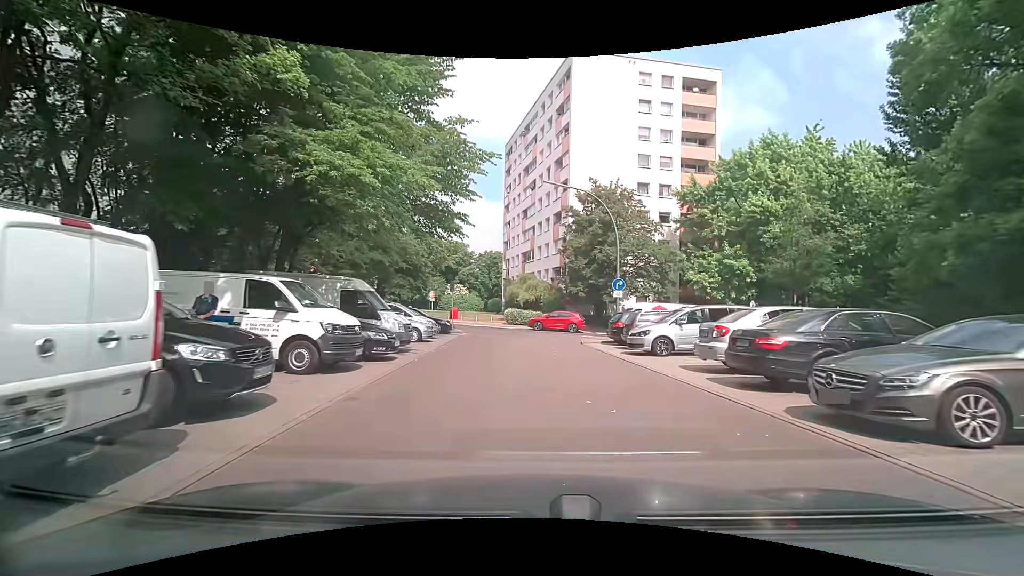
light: Day
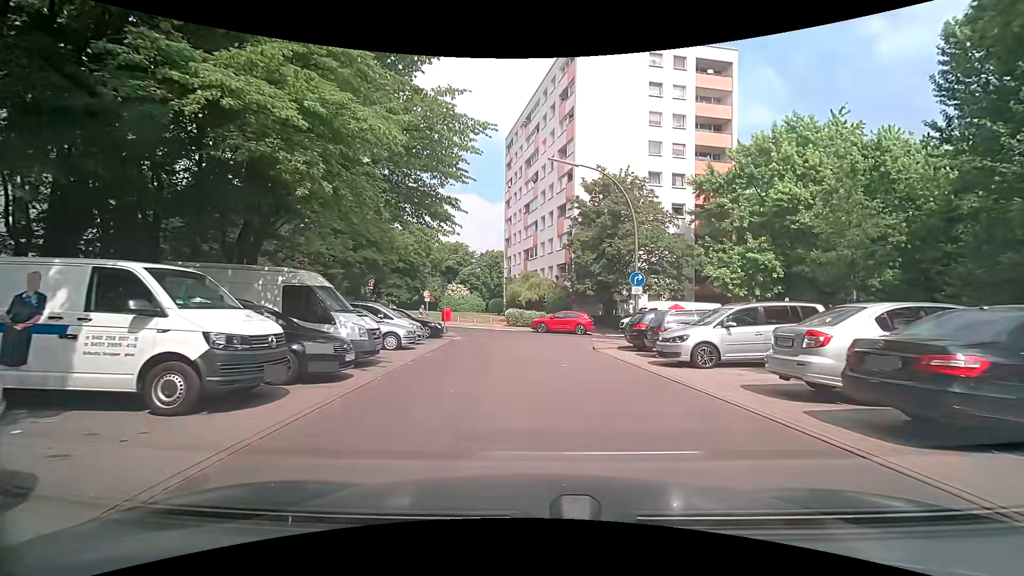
(0.0, +3.7) m; 0°
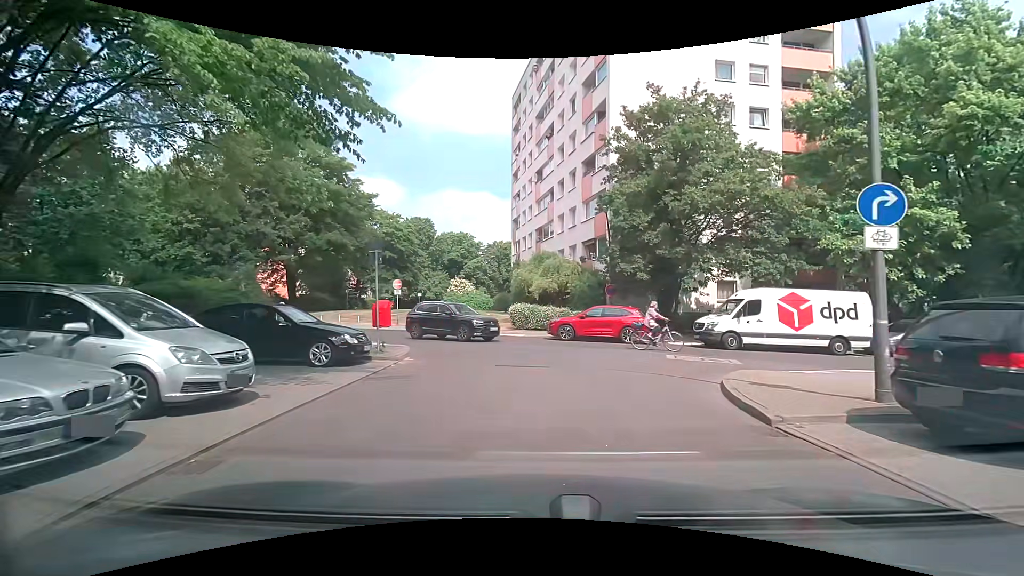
(-0.2, +13.3) m; -1°
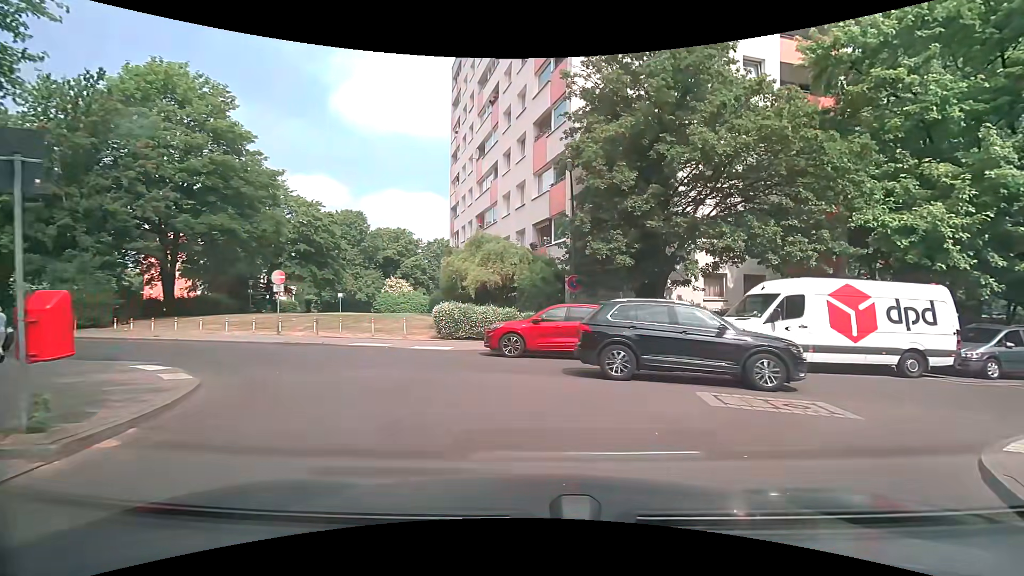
(+0.3, +7.7) m; +6°
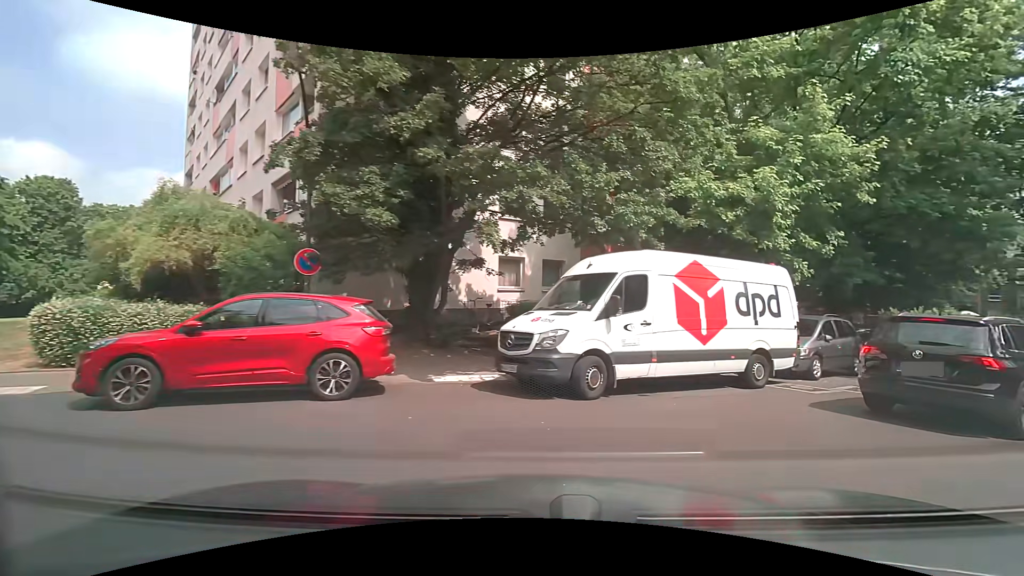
(+1.1, +6.5) m; +23°
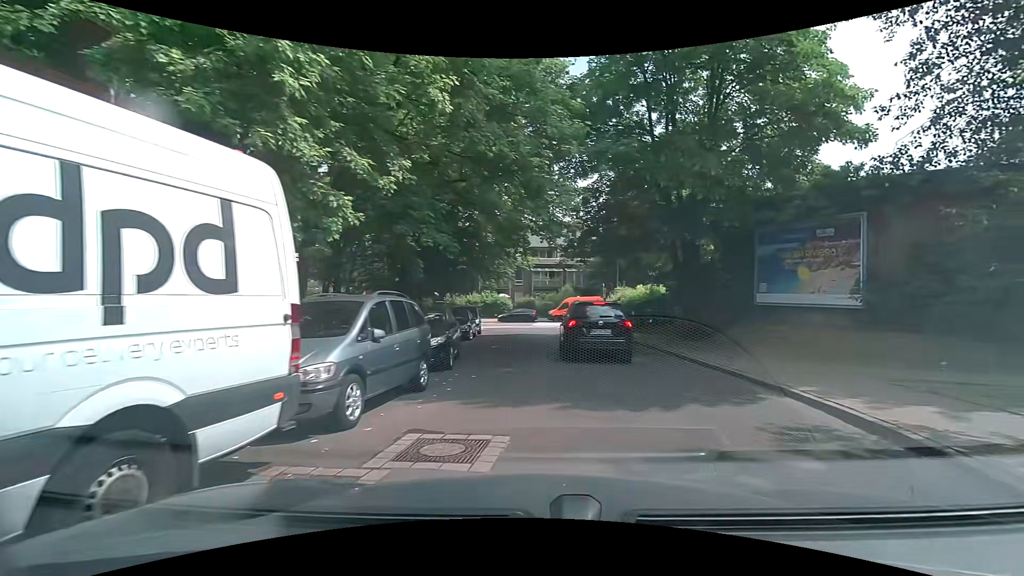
(+3.1, +7.5) m; +45°
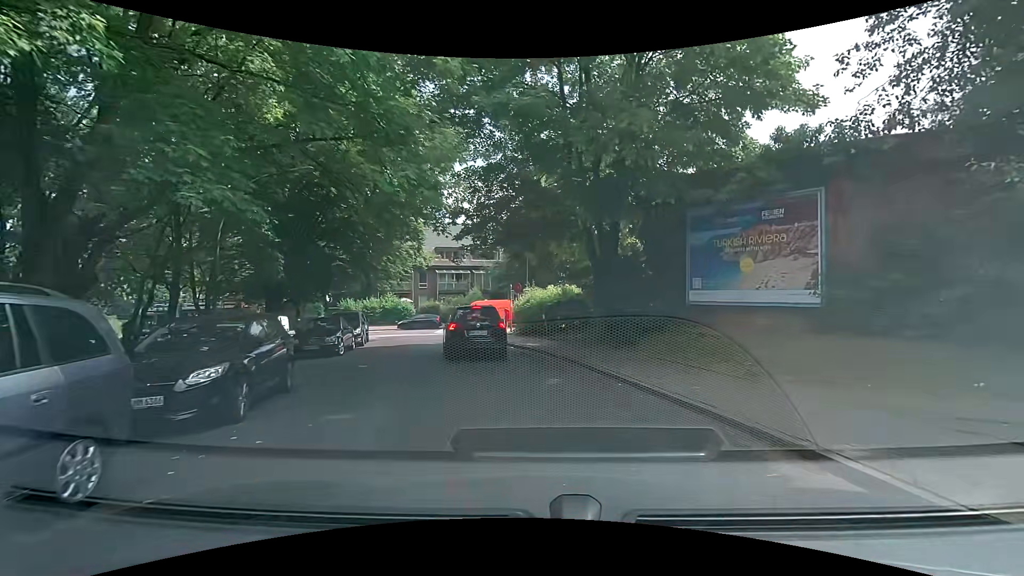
(+0.6, +4.5) m; +9°
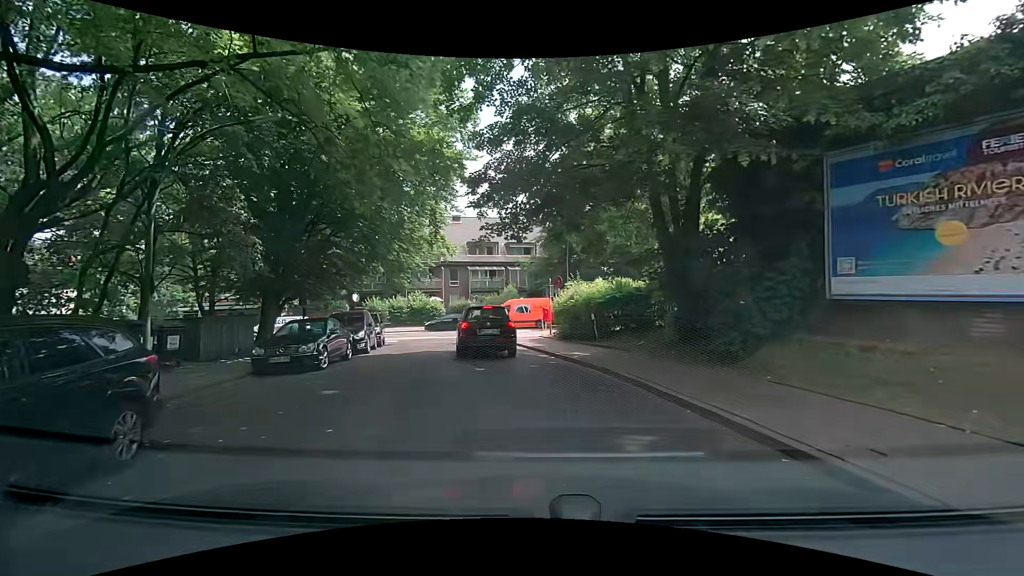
(-0.1, +4.9) m; -4°
